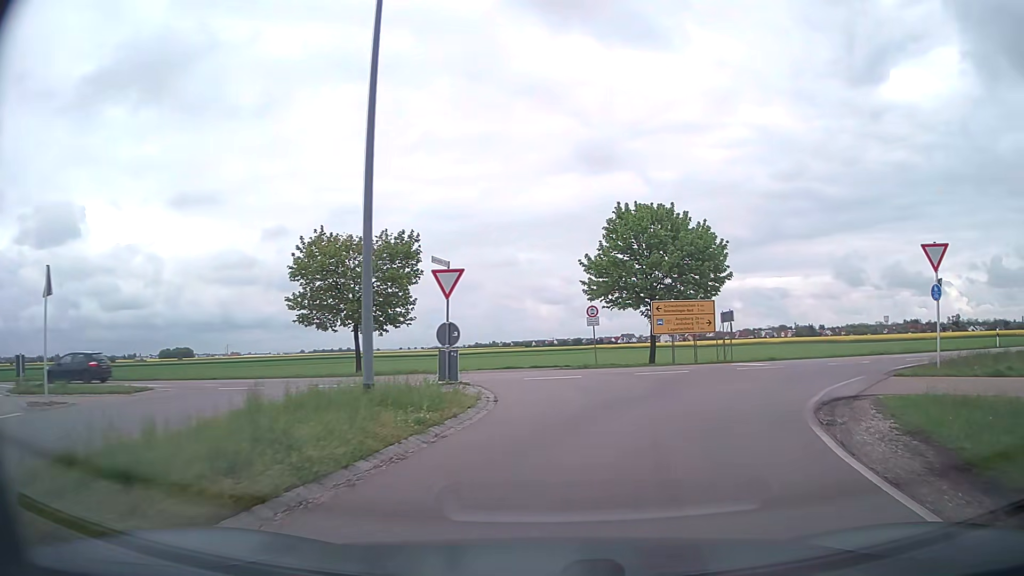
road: tertiary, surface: asphalt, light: Day
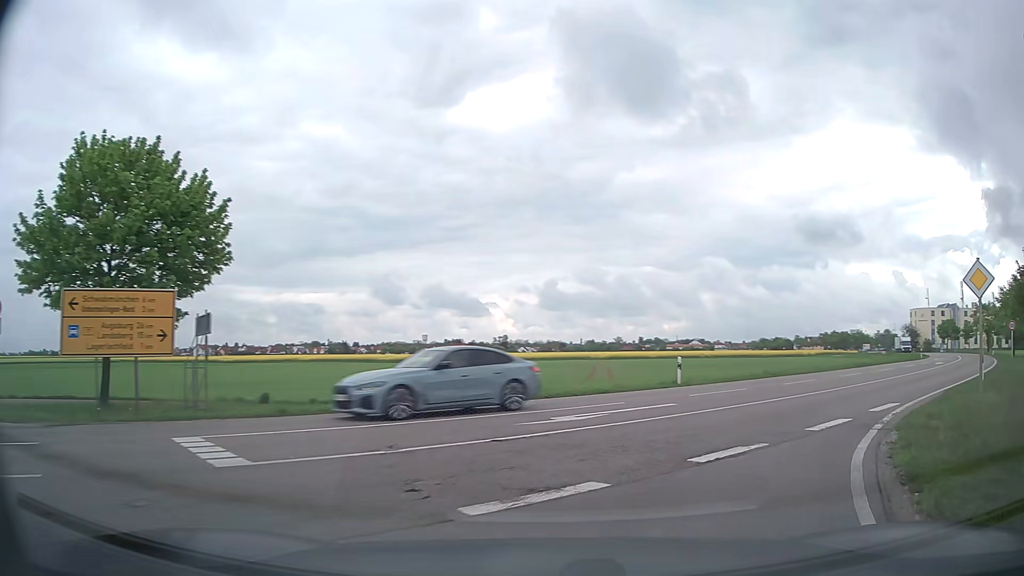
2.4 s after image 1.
(+4.6, +14.9) m; +40°
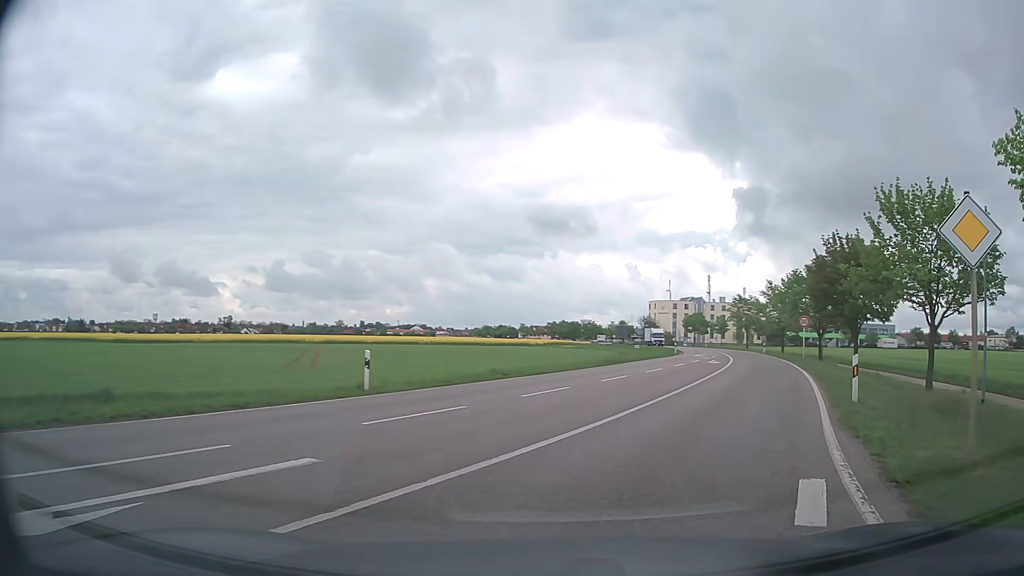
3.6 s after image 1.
(+1.7, +8.1) m; +23°
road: secondary
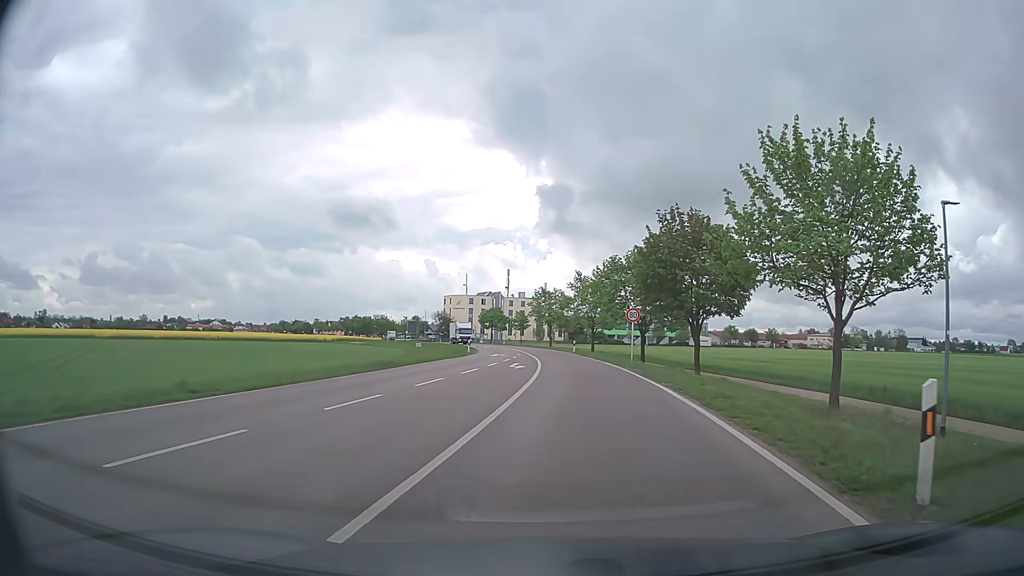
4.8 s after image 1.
(+1.6, +9.4) m; +18°
